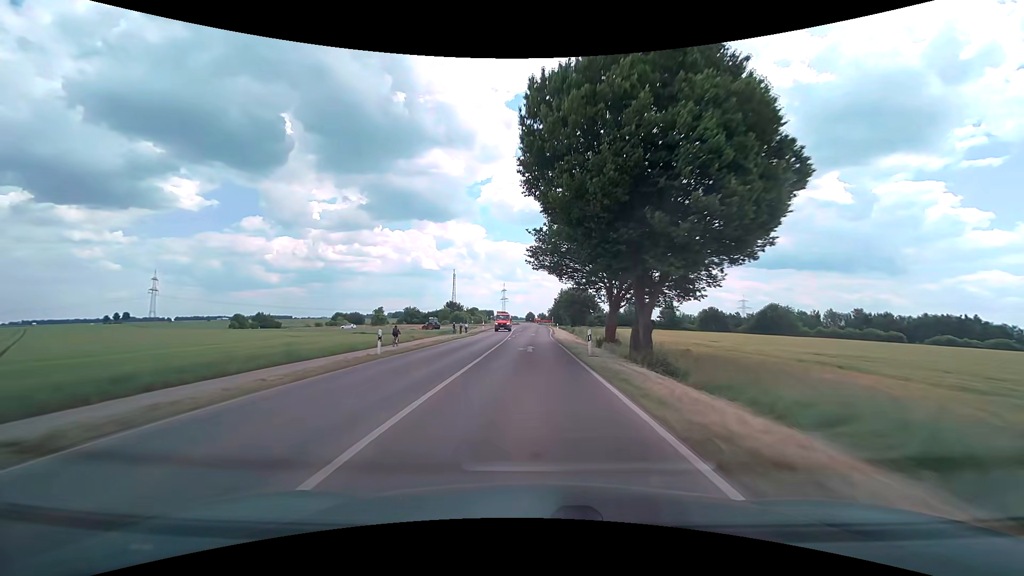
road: tertiary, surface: asphalt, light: Day
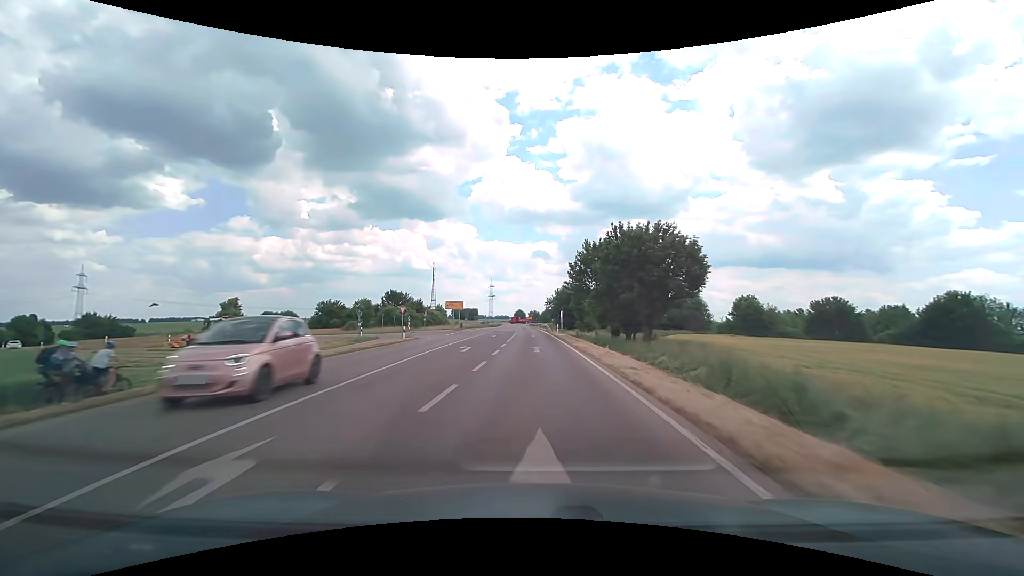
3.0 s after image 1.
(+0.5, +70.6) m; +1°
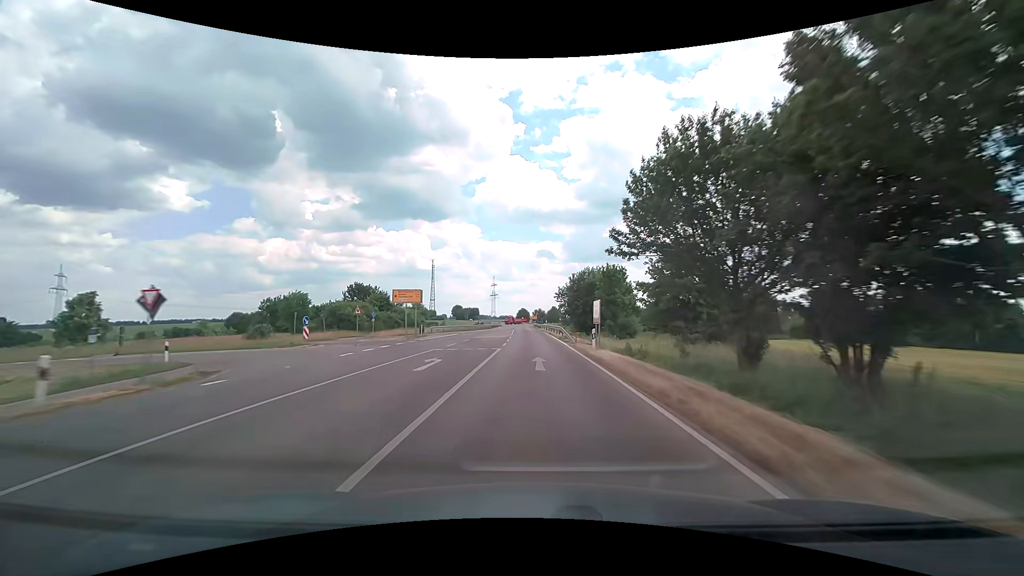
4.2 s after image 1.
(-0.1, +27.7) m; -1°
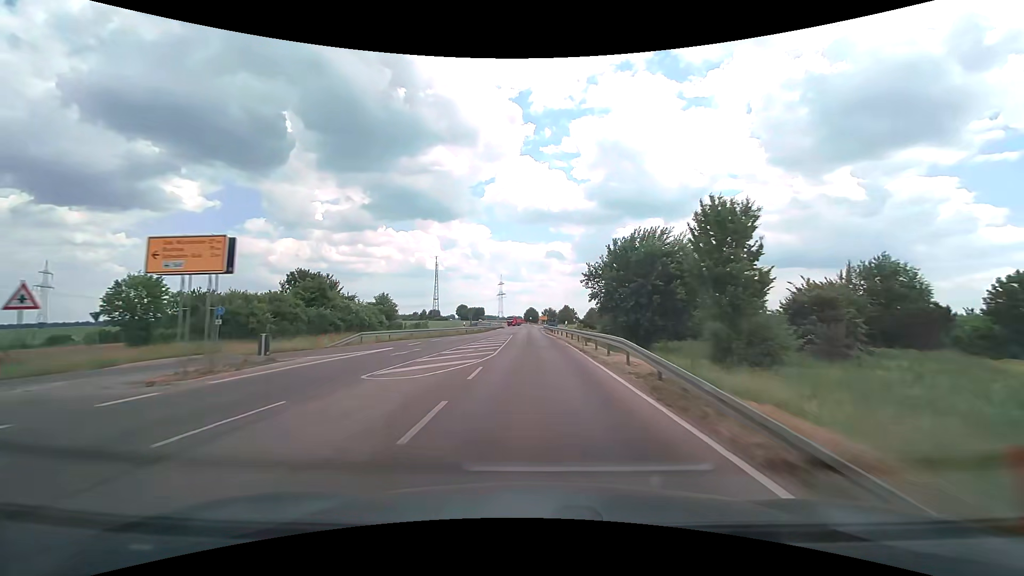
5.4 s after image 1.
(-0.2, +27.4) m; -1°
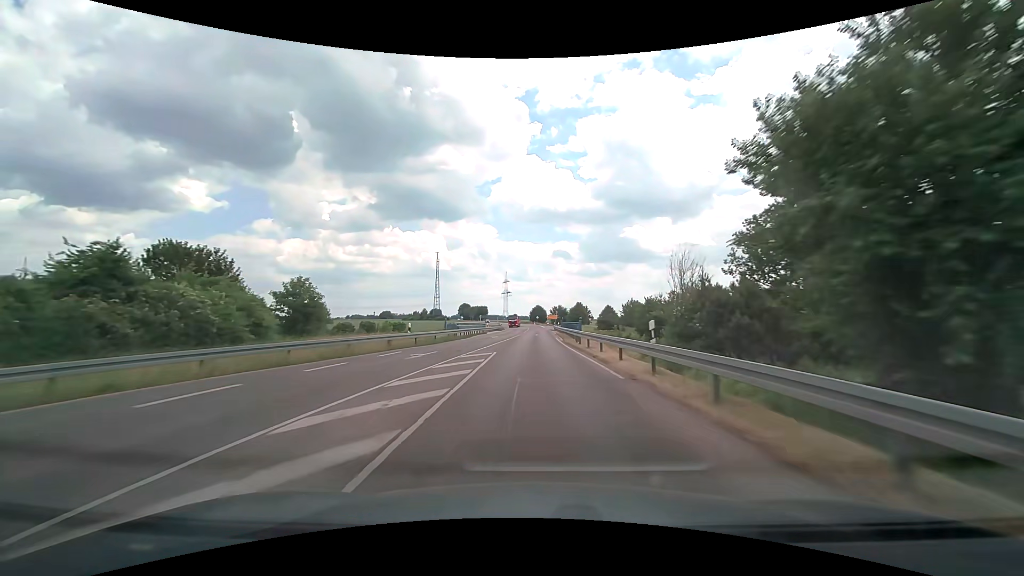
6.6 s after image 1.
(-0.1, +27.2) m; -1°
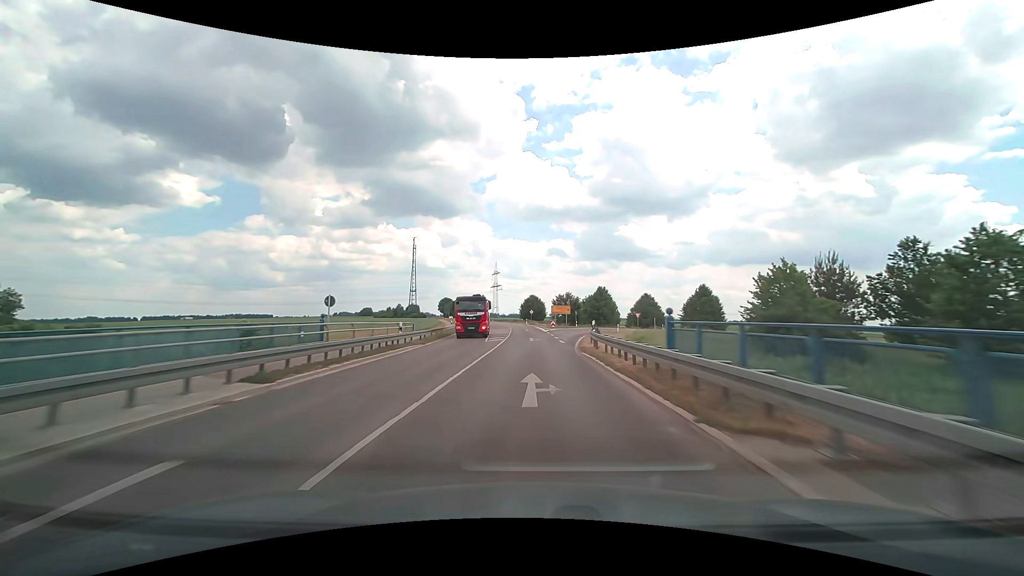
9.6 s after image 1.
(+0.5, +67.6) m; +1°
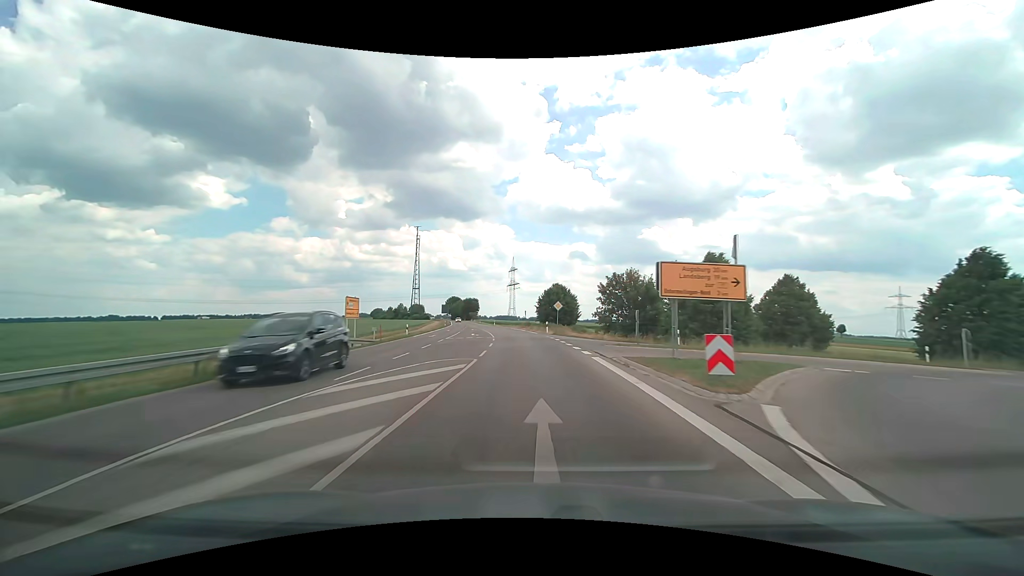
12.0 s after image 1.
(-0.7, +53.6) m; -2°
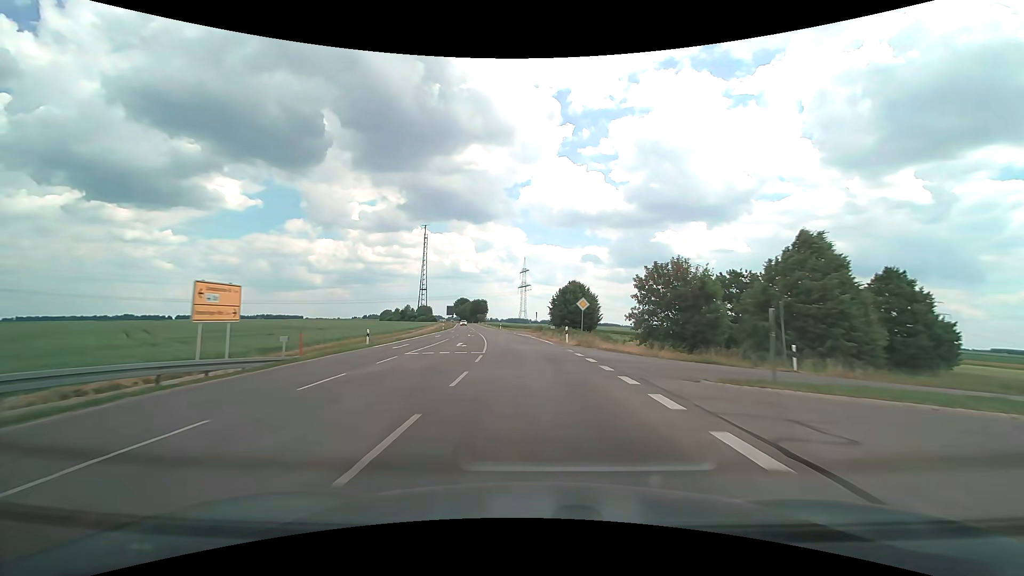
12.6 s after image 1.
(-0.2, +13.3) m; -1°
(0, +10) (0, +20) (-1, +30) (-2, +40) (-3, +50) (-4, +60) (-6, +70) (-8, +79) (-9, +89) (-11, +99) m
